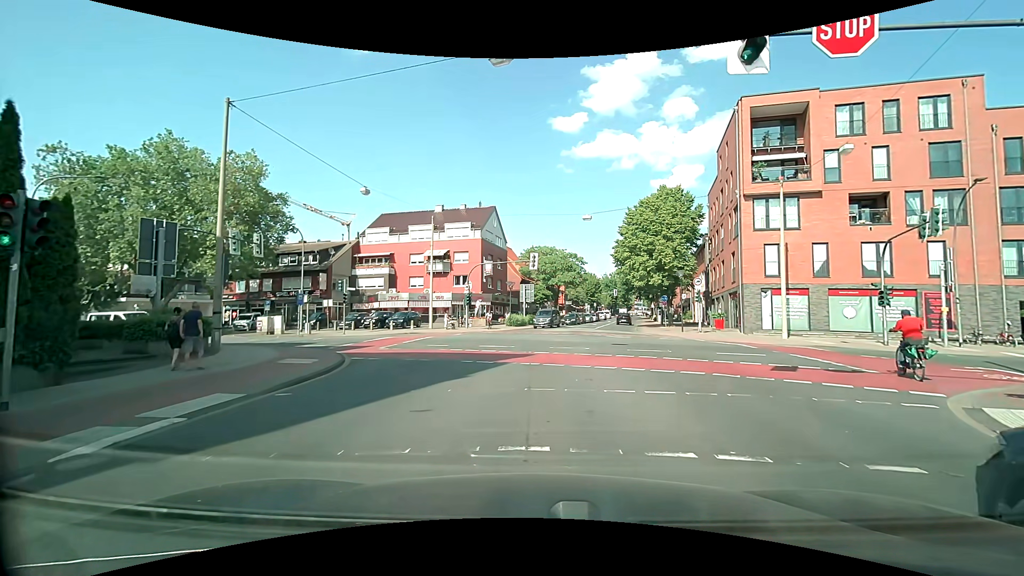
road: tertiary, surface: asphalt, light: Day
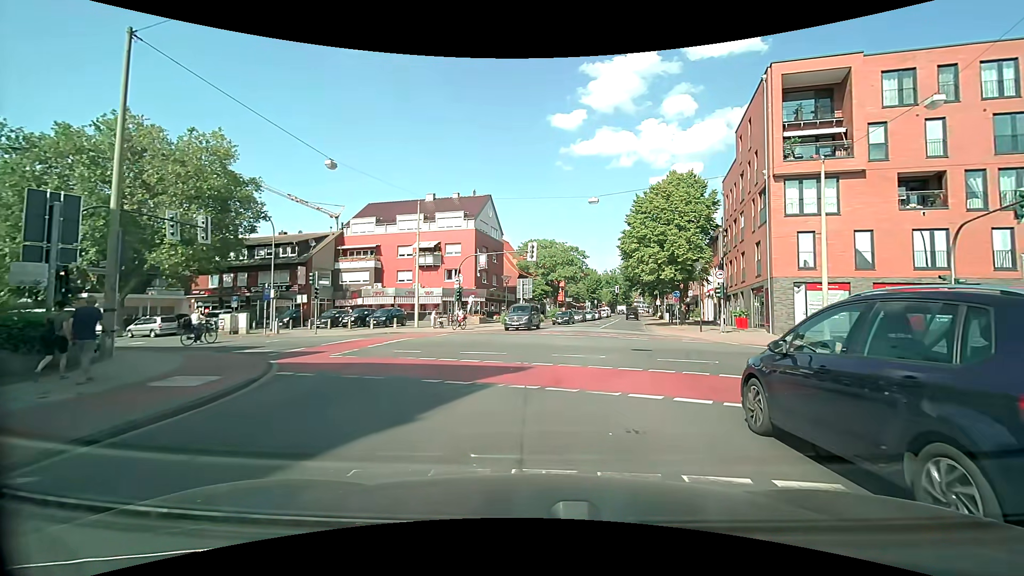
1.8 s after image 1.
(-0.1, +4.9) m; -2°
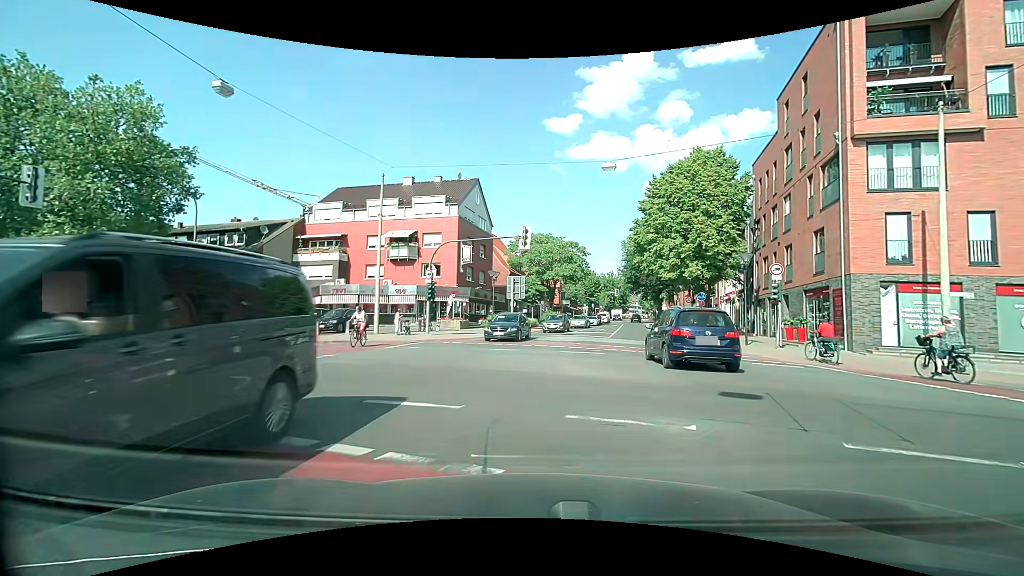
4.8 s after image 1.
(+0.1, +8.5) m; 0°
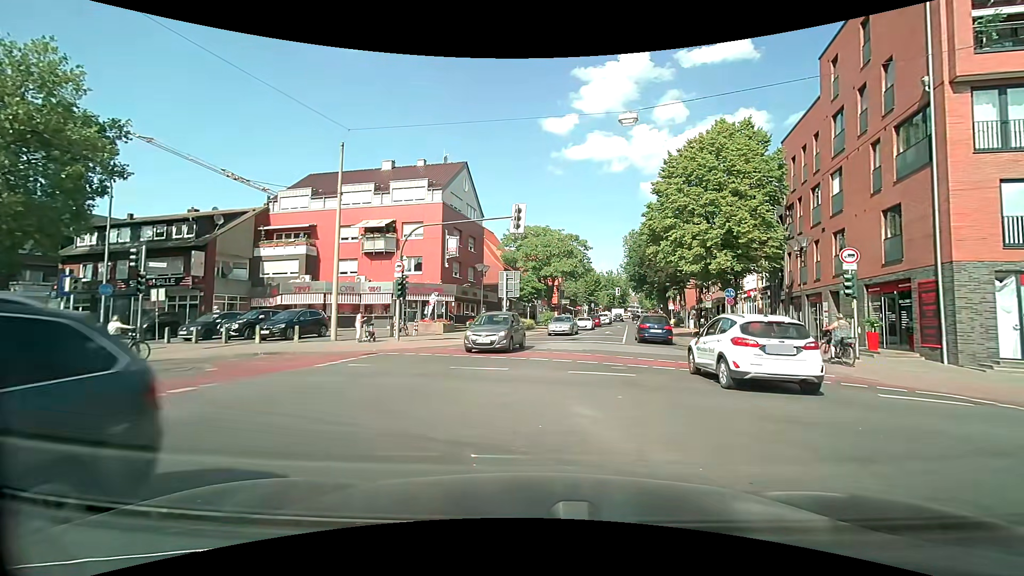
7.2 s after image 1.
(+0.2, +5.9) m; +2°
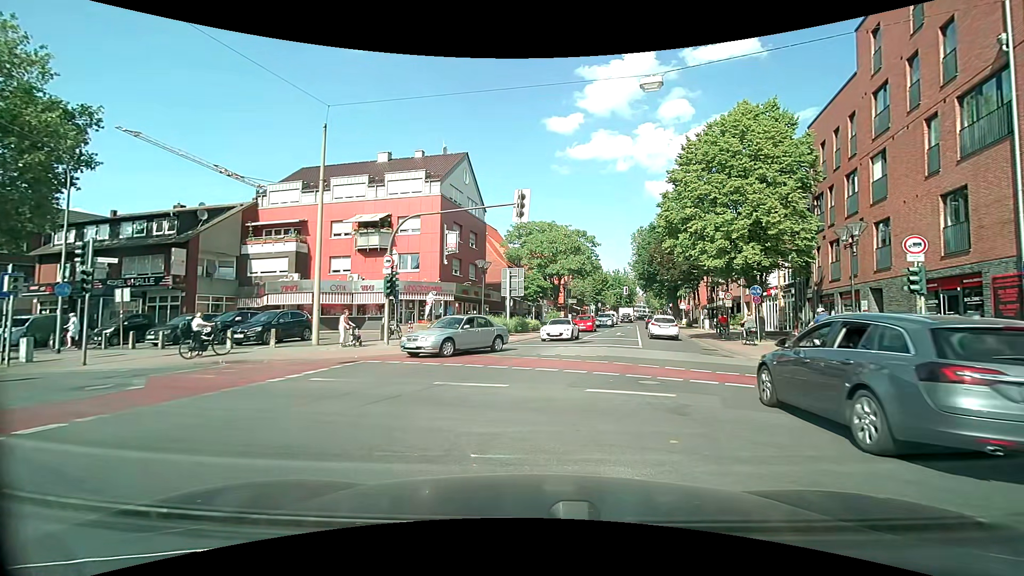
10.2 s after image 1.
(0.0, +2.7) m; 0°
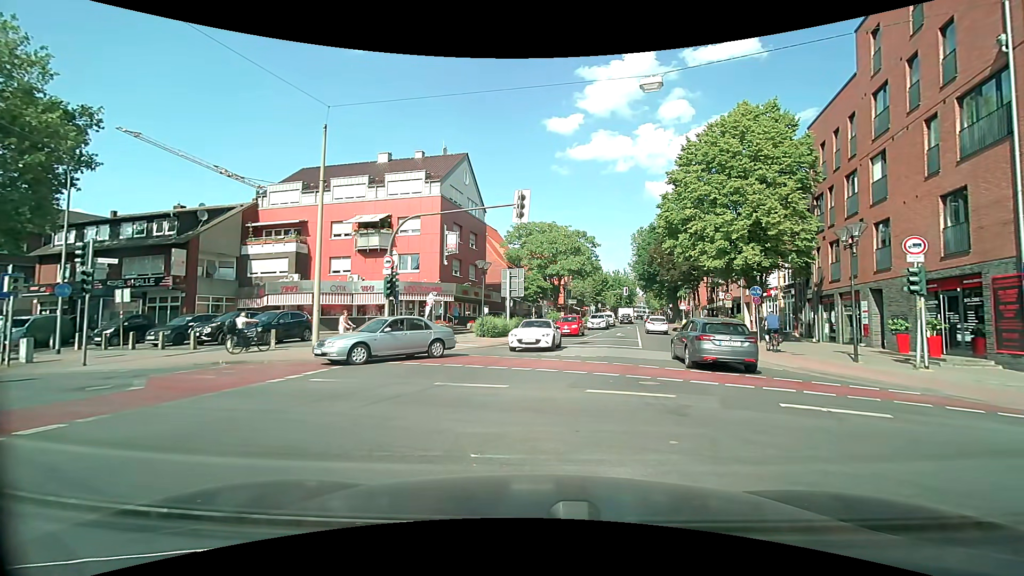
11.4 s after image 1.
(0.0, +0.1) m; 0°
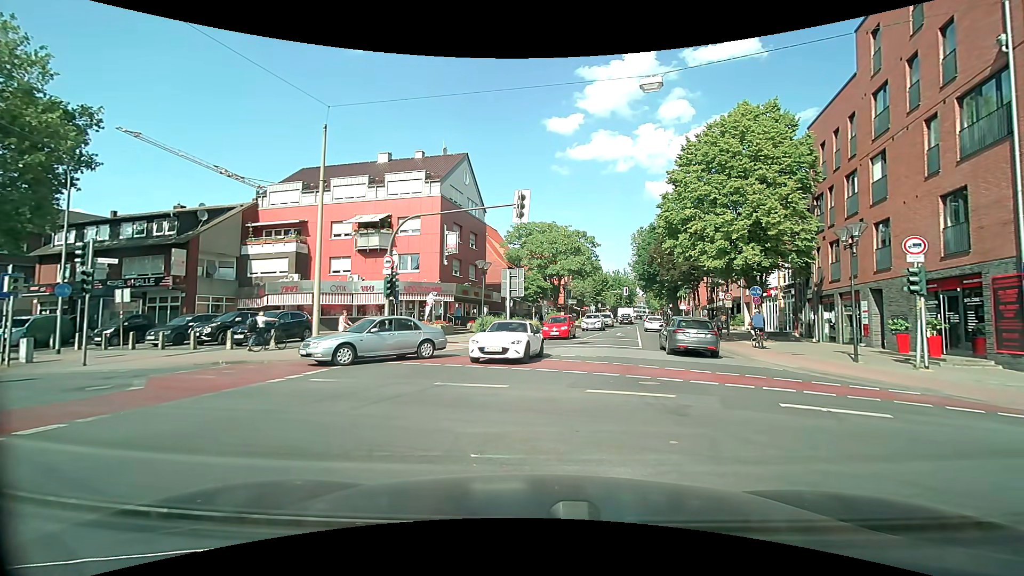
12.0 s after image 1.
(0.0, 0.0) m; 0°
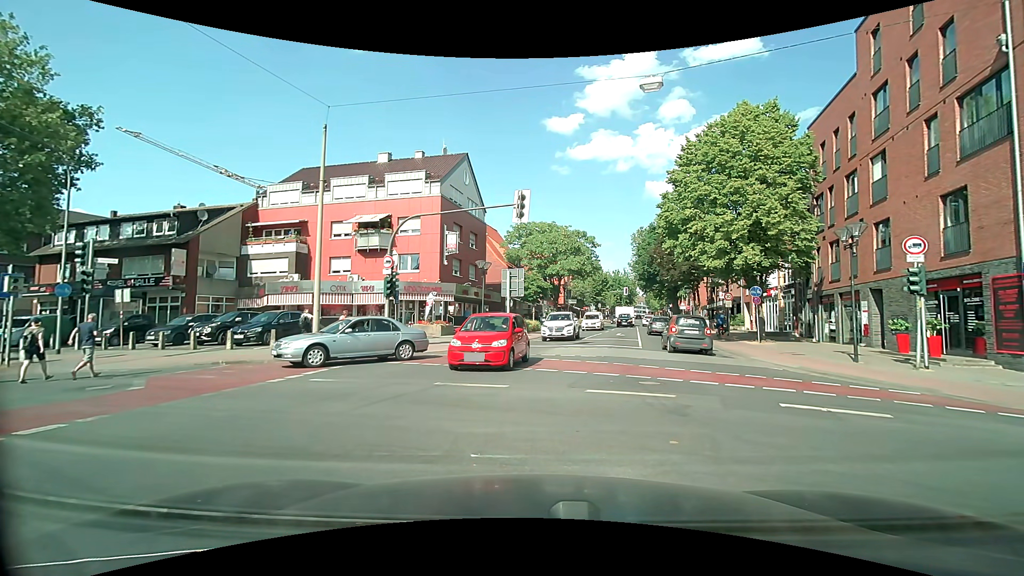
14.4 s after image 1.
(0.0, 0.0) m; 0°
